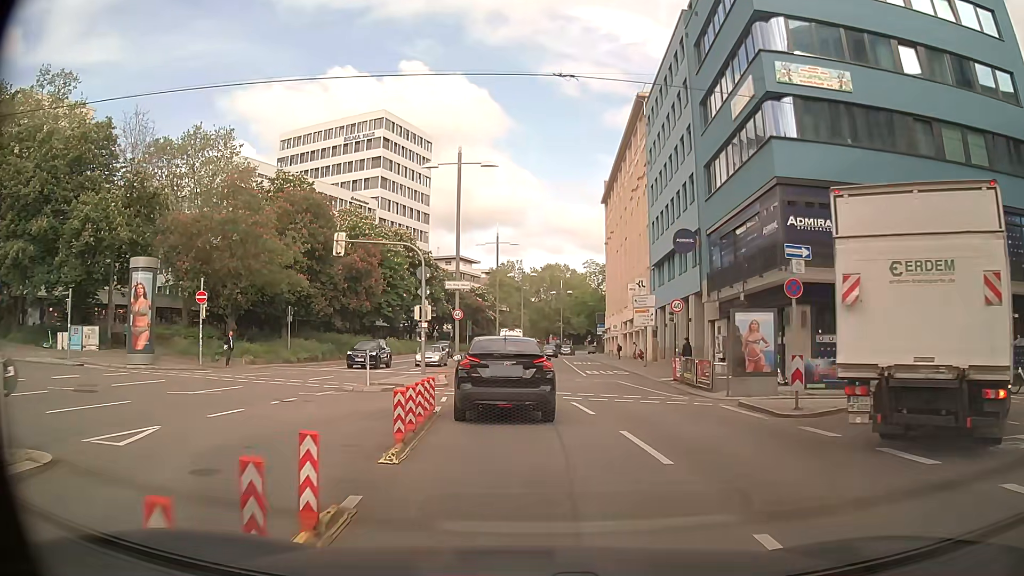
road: primary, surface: asphalt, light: Day
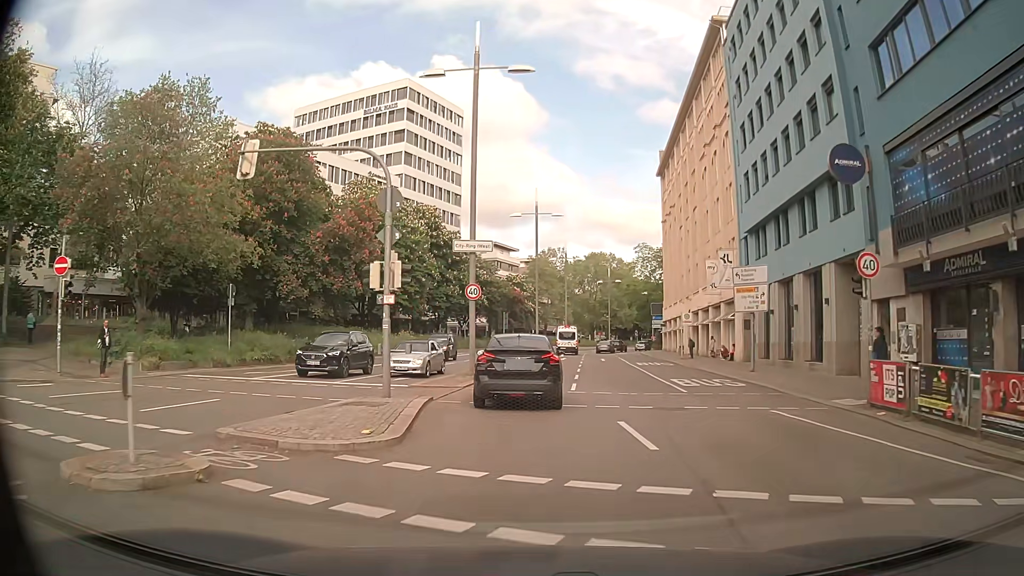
(-0.6, +14.5) m; -4°
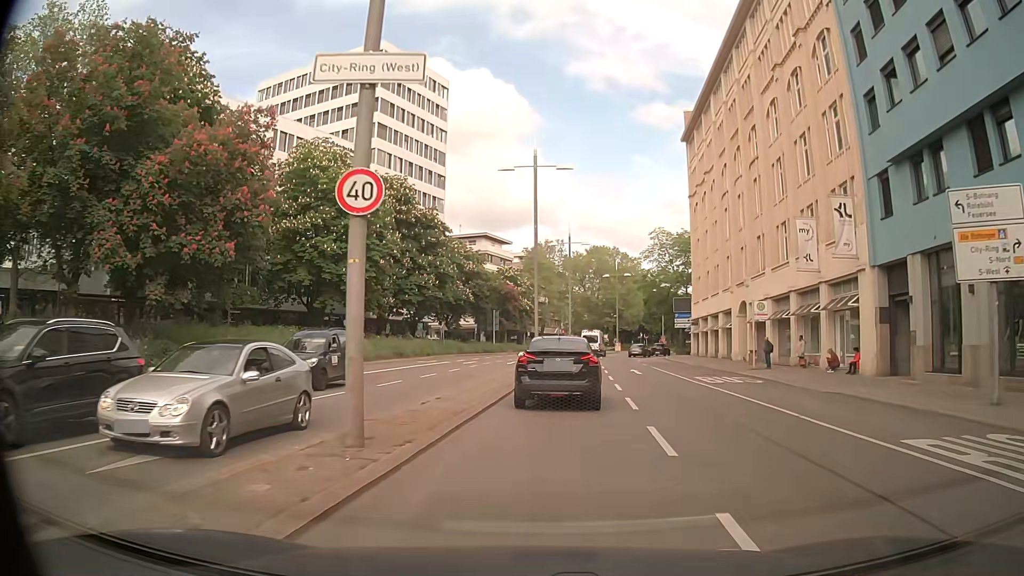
(-0.2, +17.3) m; +1°
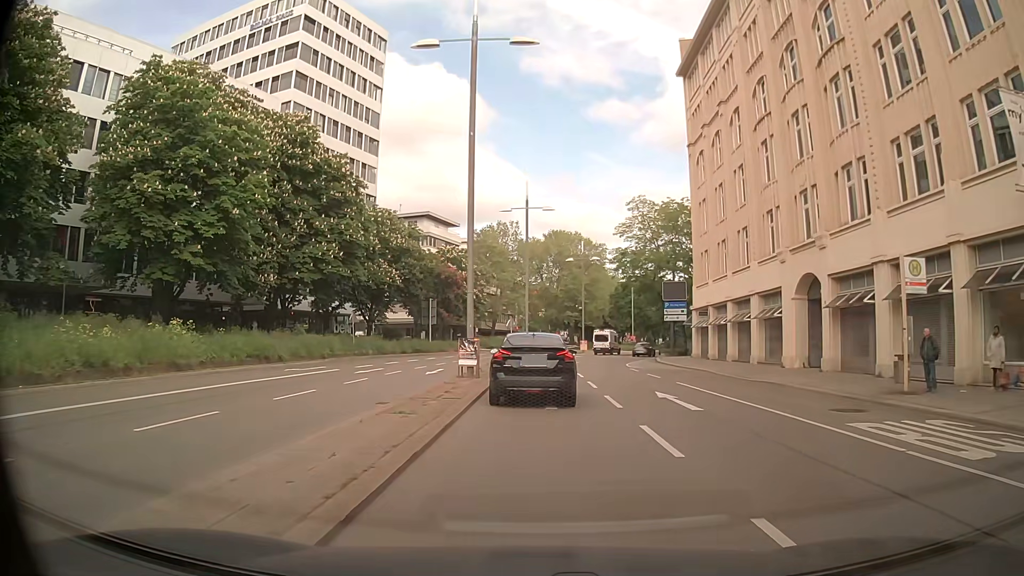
(+0.6, +18.3) m; +4°
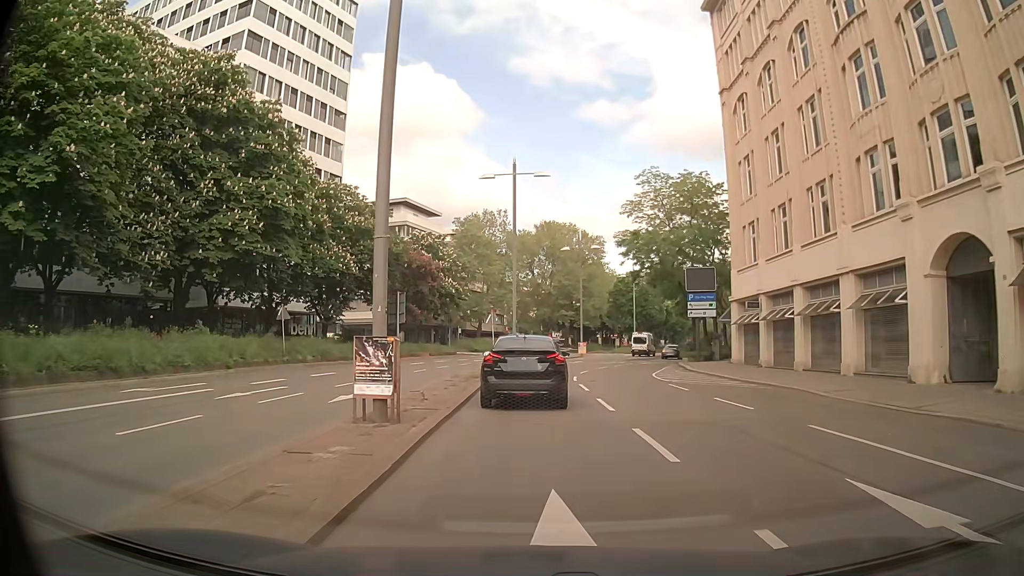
(+0.1, +12.2) m; +1°
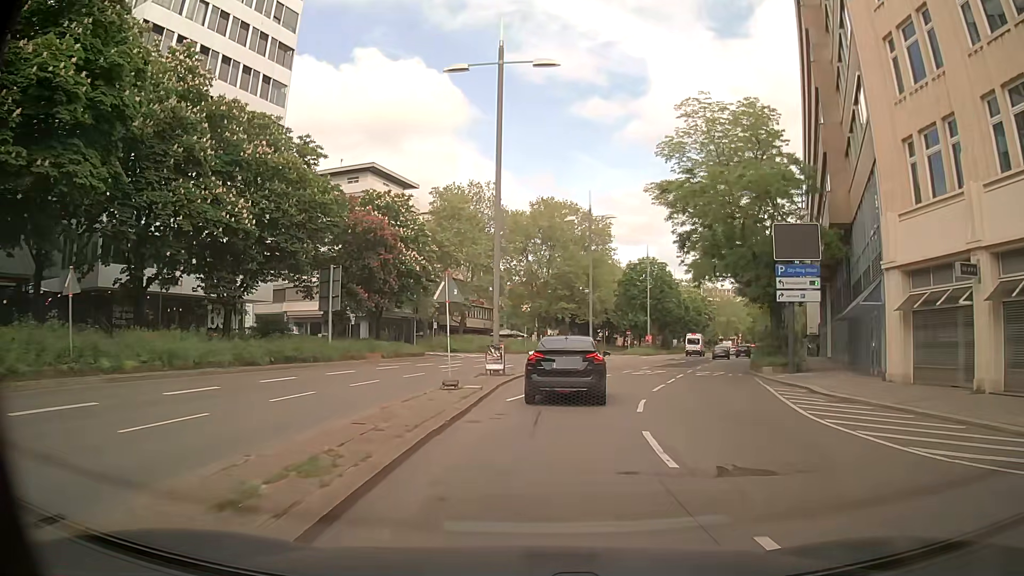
(0.0, +18.1) m; +1°
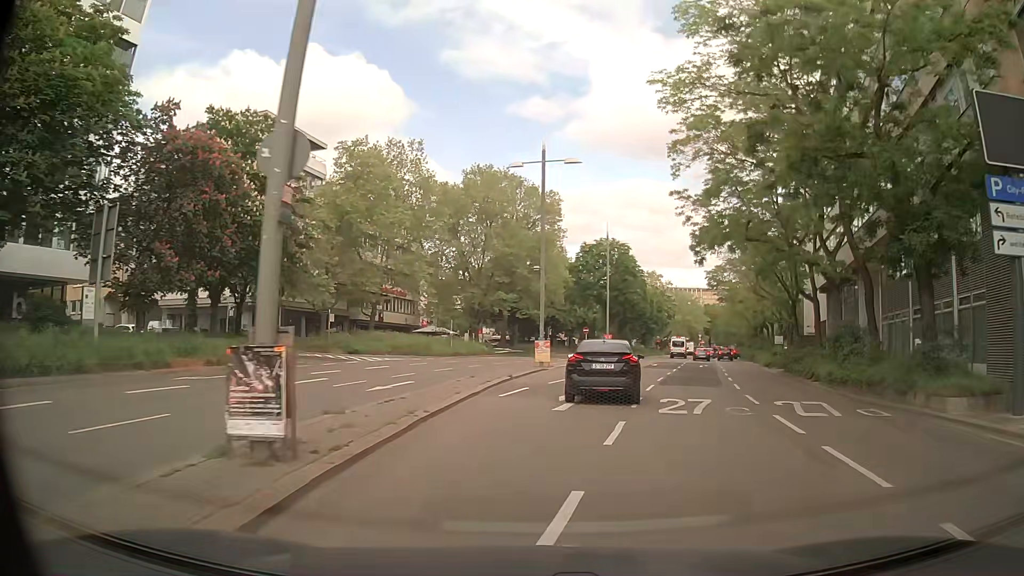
(+0.4, +18.1) m; +5°
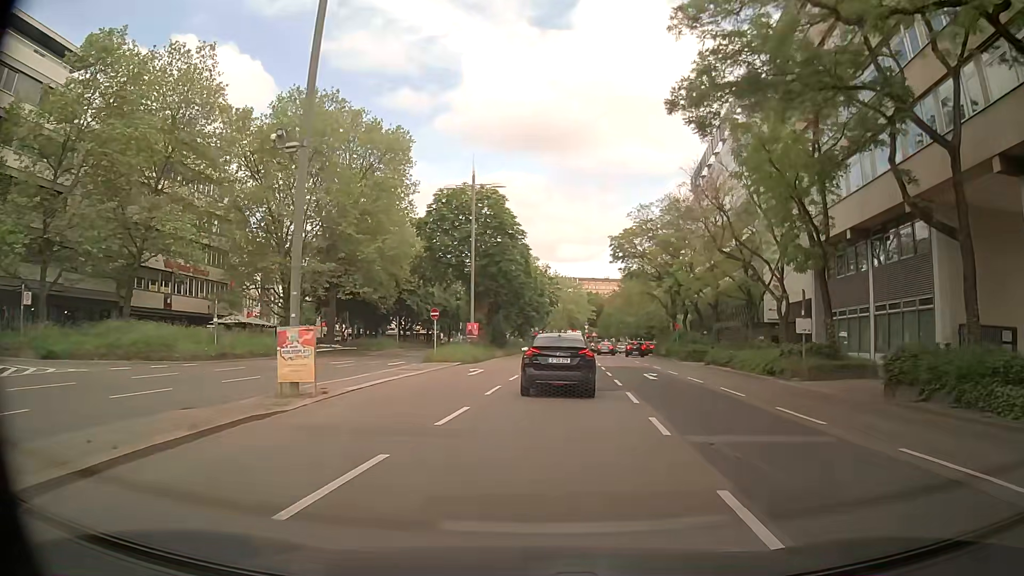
(+2.4, +24.1) m; +11°
(0, +10) (0, +20) (-1, +30) (-1, +40) (-1, +50) (-1, +60) (0, +70) (+1, +80) (+1, +90) (+2, +100) m
